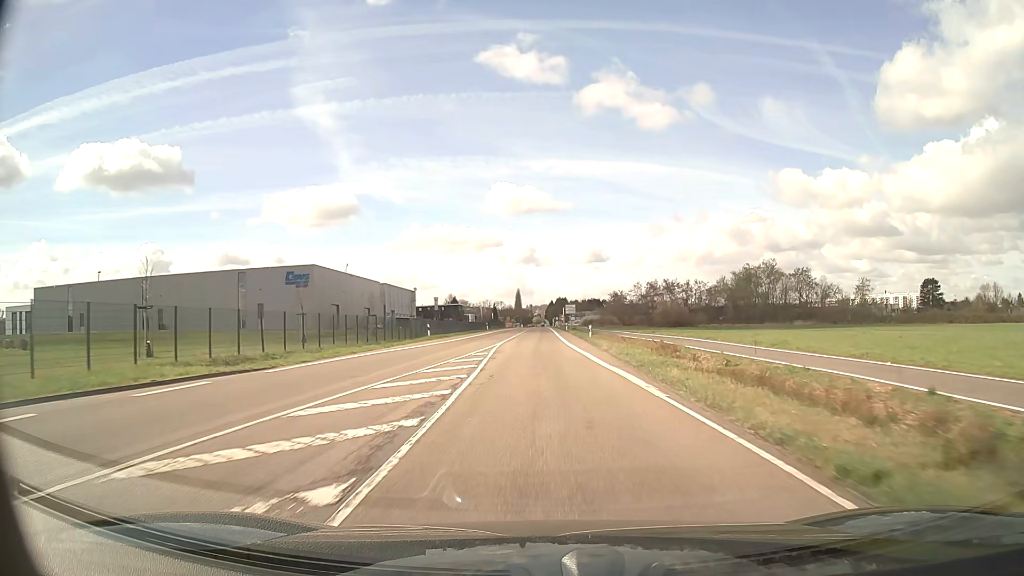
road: secondary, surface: asphalt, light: Day
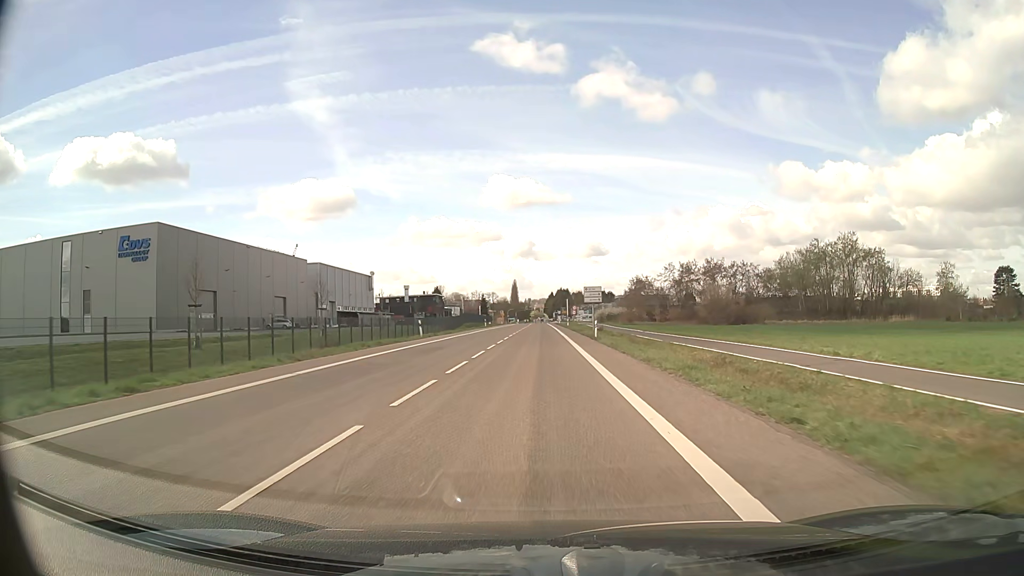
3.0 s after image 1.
(-0.1, +54.9) m; 0°
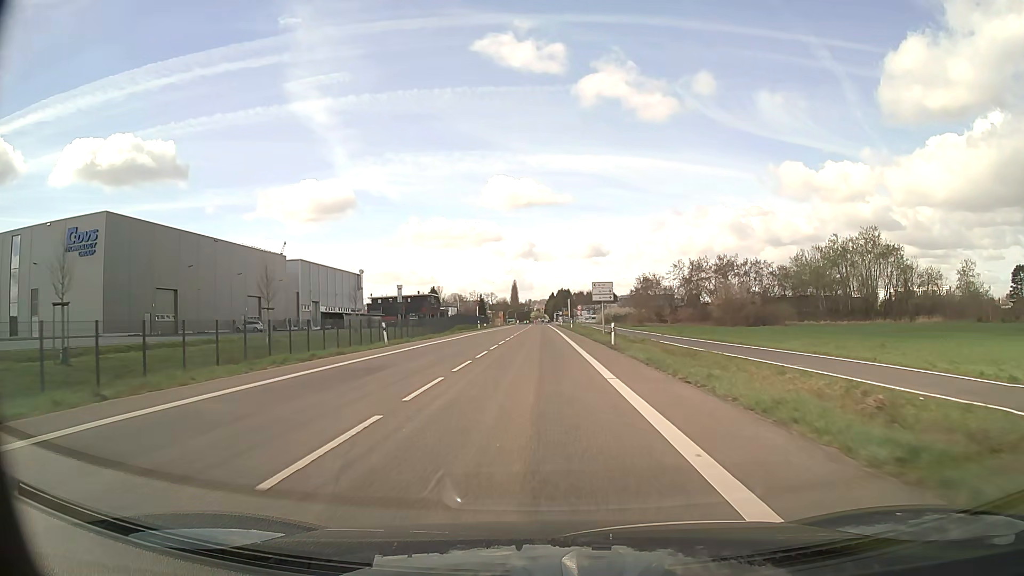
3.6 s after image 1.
(0.0, +10.5) m; 0°
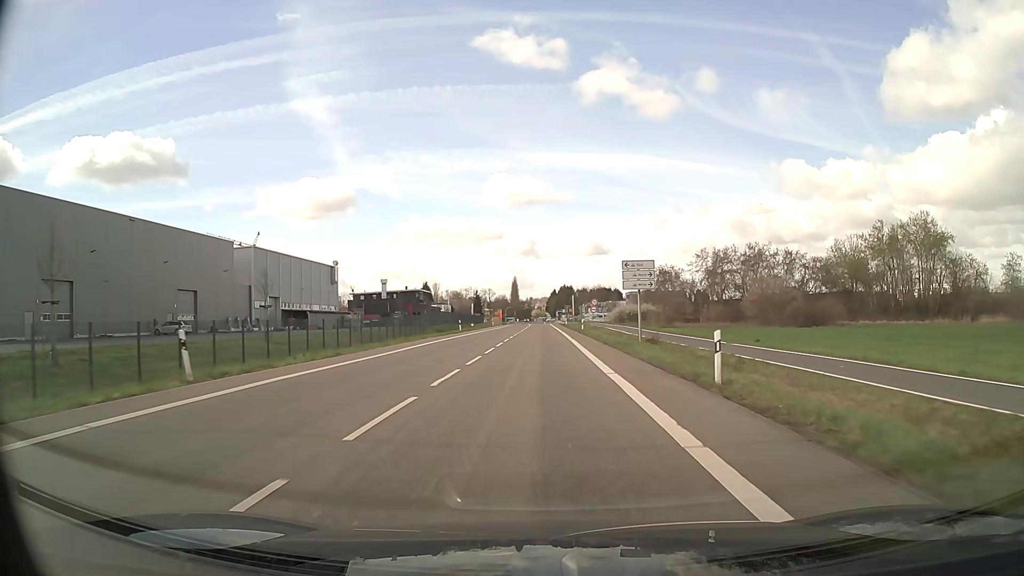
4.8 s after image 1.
(0.0, +20.7) m; 0°
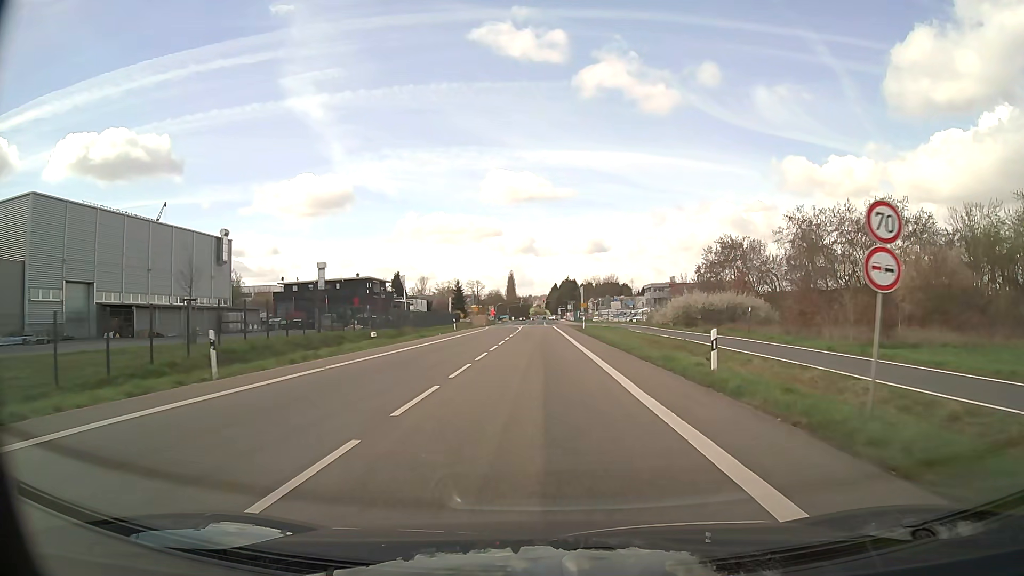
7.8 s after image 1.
(0.0, +49.4) m; 0°
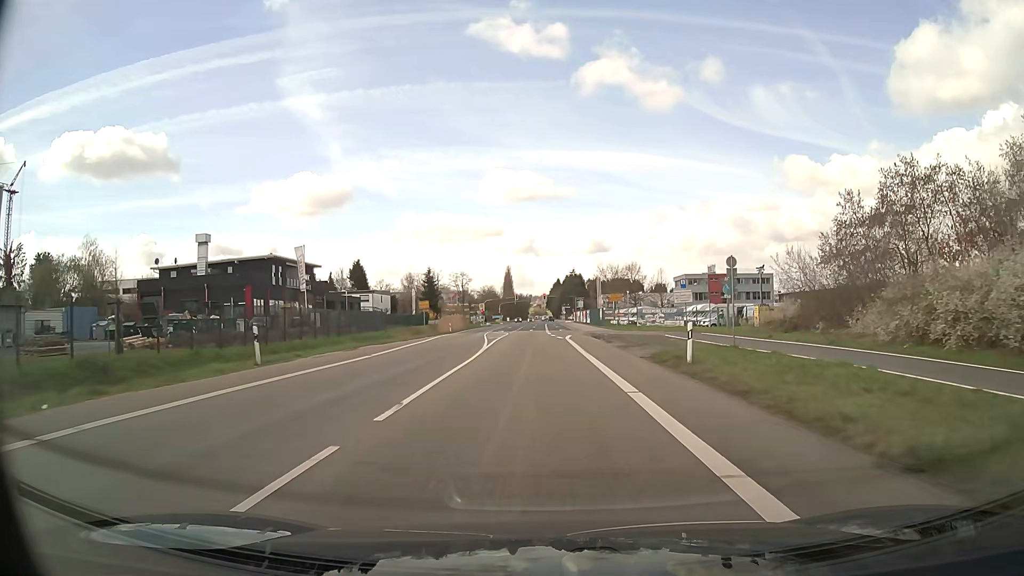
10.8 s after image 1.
(0.0, +46.4) m; 0°
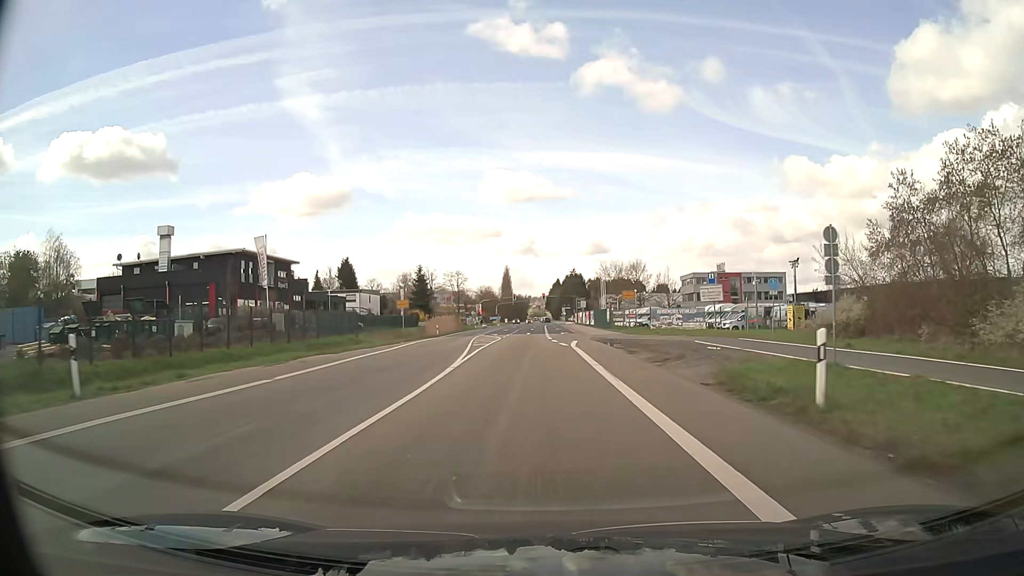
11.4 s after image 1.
(0.0, +8.9) m; 0°
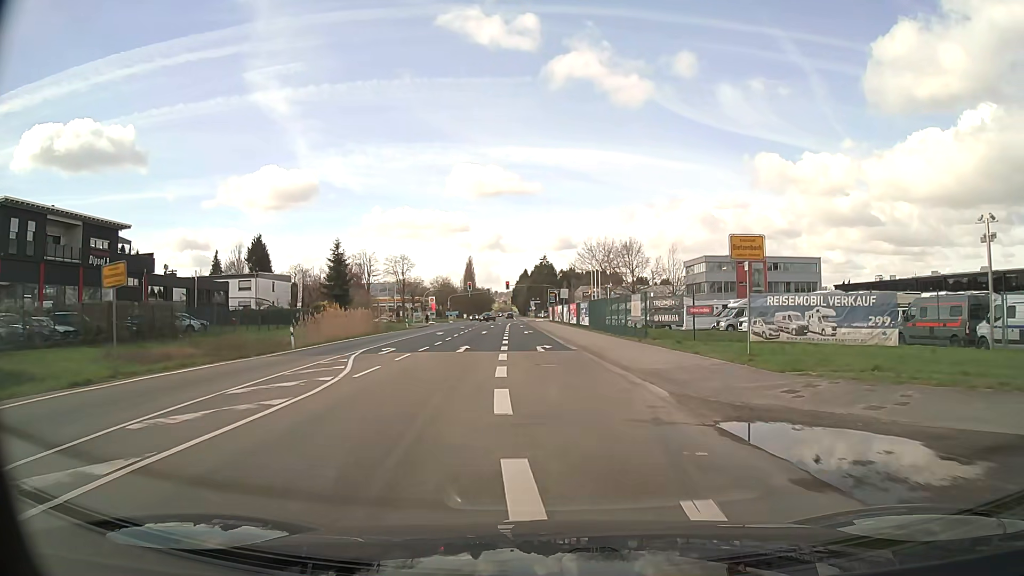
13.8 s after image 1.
(+0.5, +34.5) m; +3°
(0, +10) (0, +20) (0, +30) (0, +40) (-1, +50) (-1, +60) (-2, +70) (-3, +80) (-3, +90) (-3, +100) m
